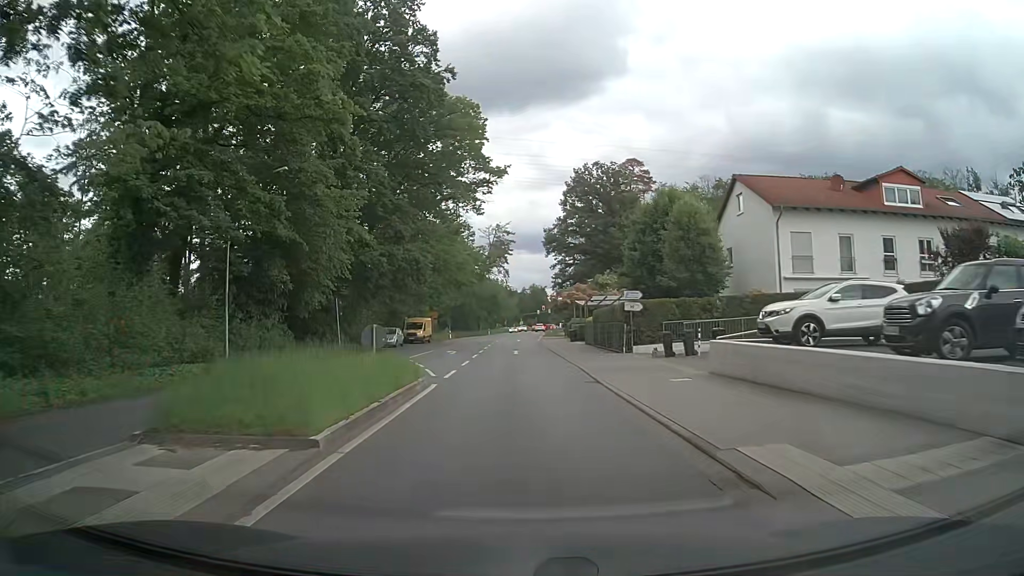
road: primary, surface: asphalt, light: Day
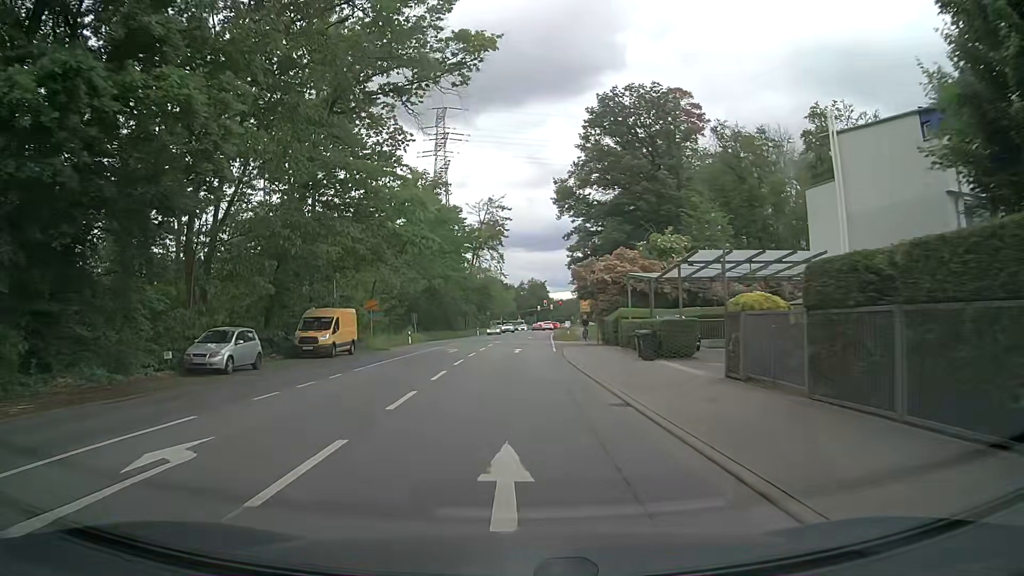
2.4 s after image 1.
(-0.1, +31.1) m; +1°
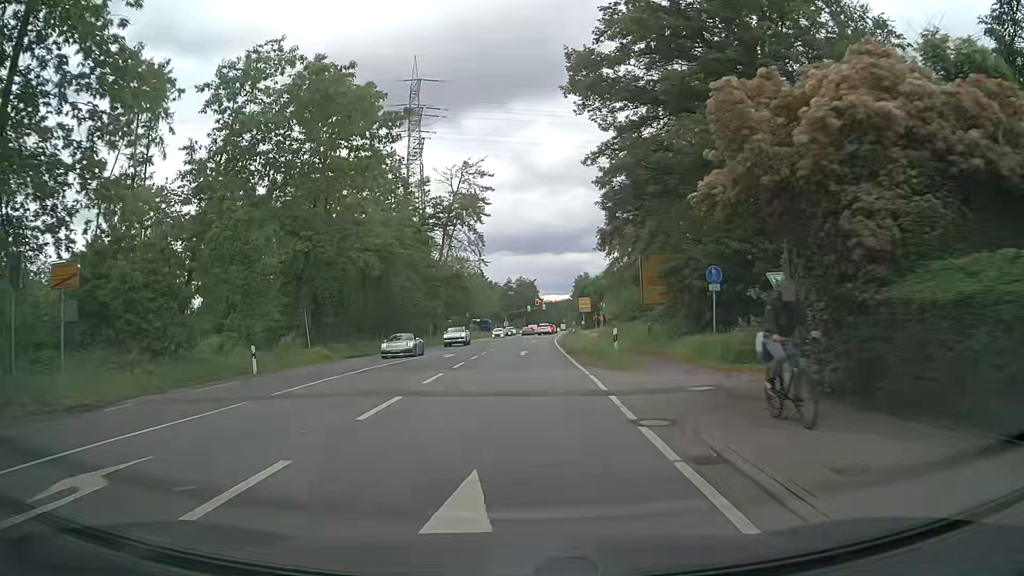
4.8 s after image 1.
(0.0, +31.1) m; +1°
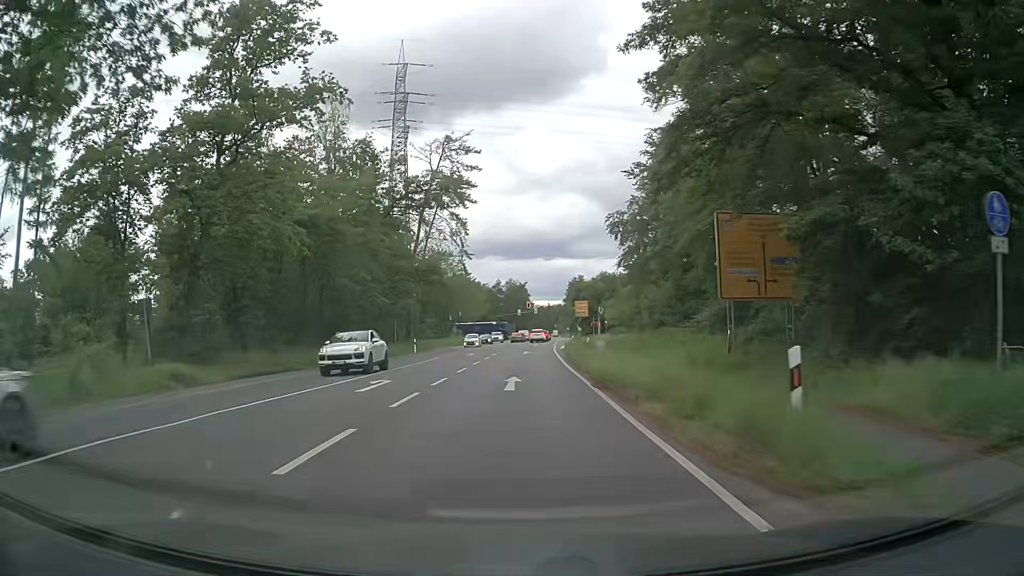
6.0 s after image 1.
(0.0, +15.5) m; +1°
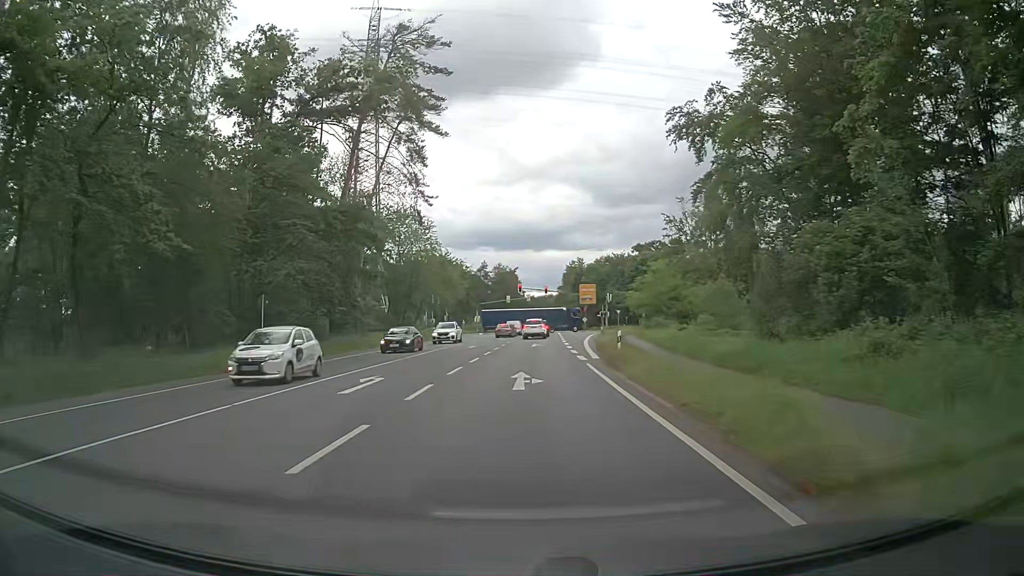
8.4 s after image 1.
(+0.1, +29.2) m; +1°
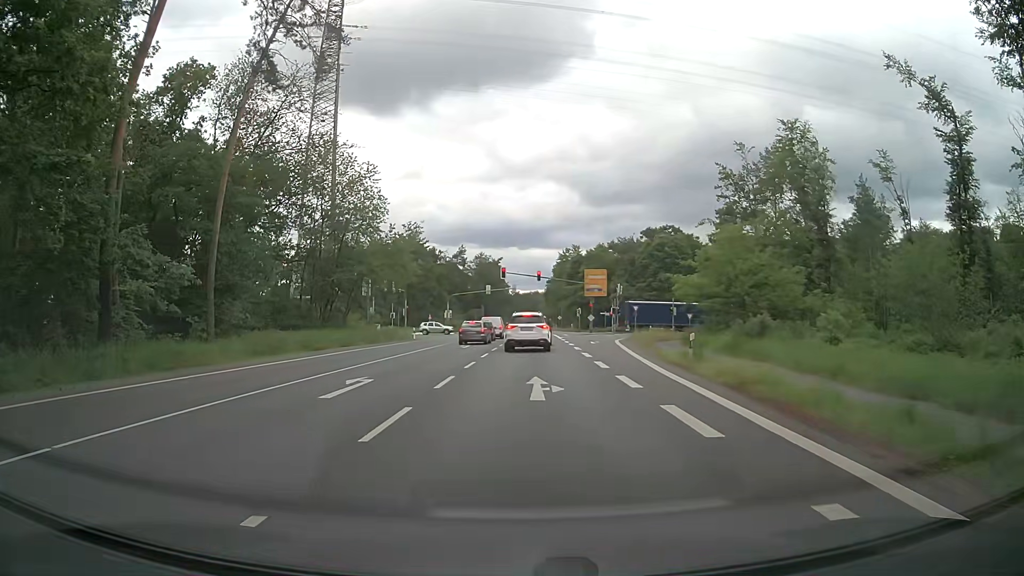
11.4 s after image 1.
(+0.1, +28.3) m; +1°
